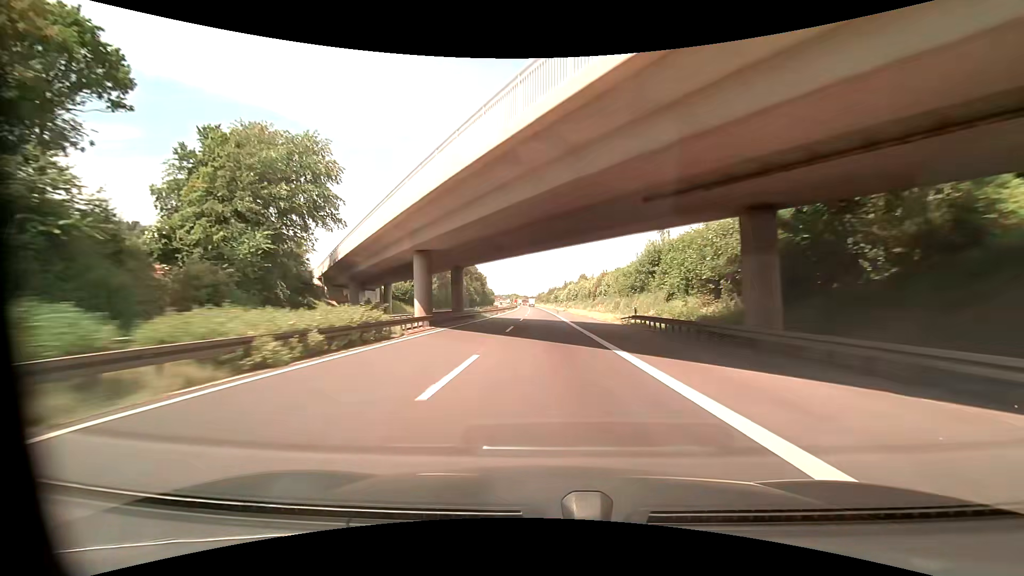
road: motorway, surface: asphalt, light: Day
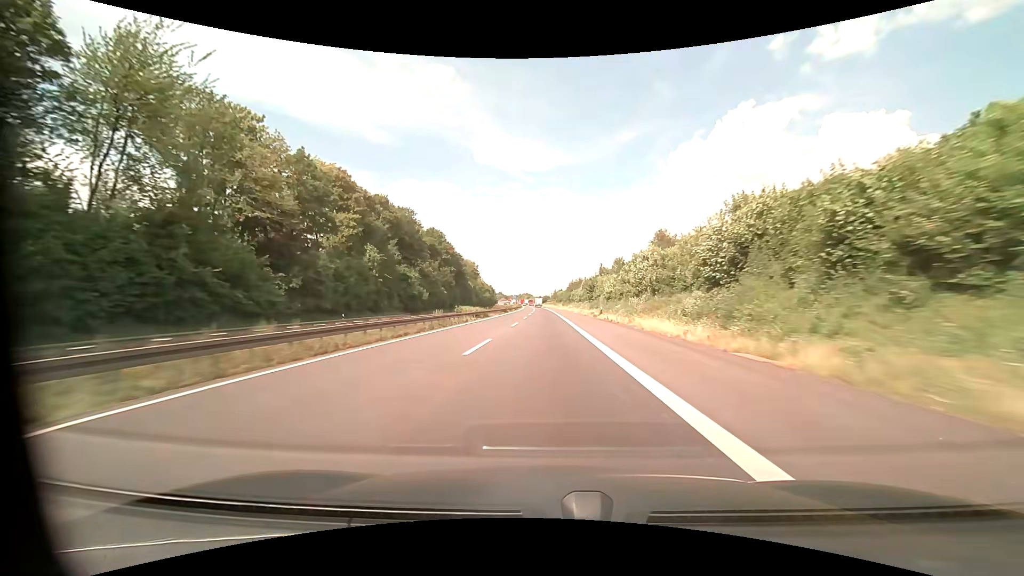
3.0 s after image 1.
(-1.1, +103.0) m; -2°
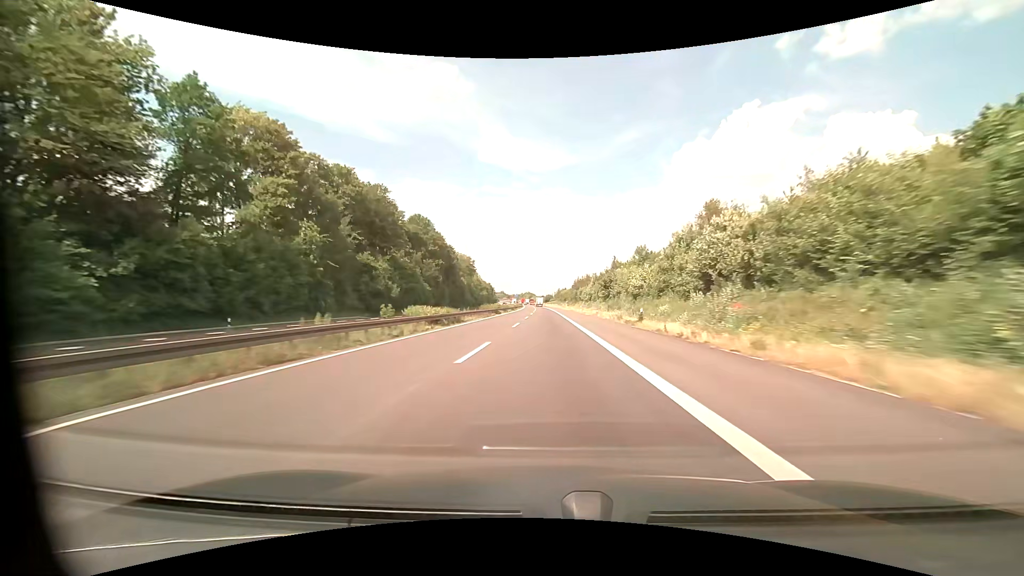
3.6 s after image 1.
(-0.1, +20.4) m; -1°
(0, +10) (0, +20) (0, +30) (0, +40) (0, +50) (0, +60) (0, +70) (0, +80) (0, +90) (0, +100) m
